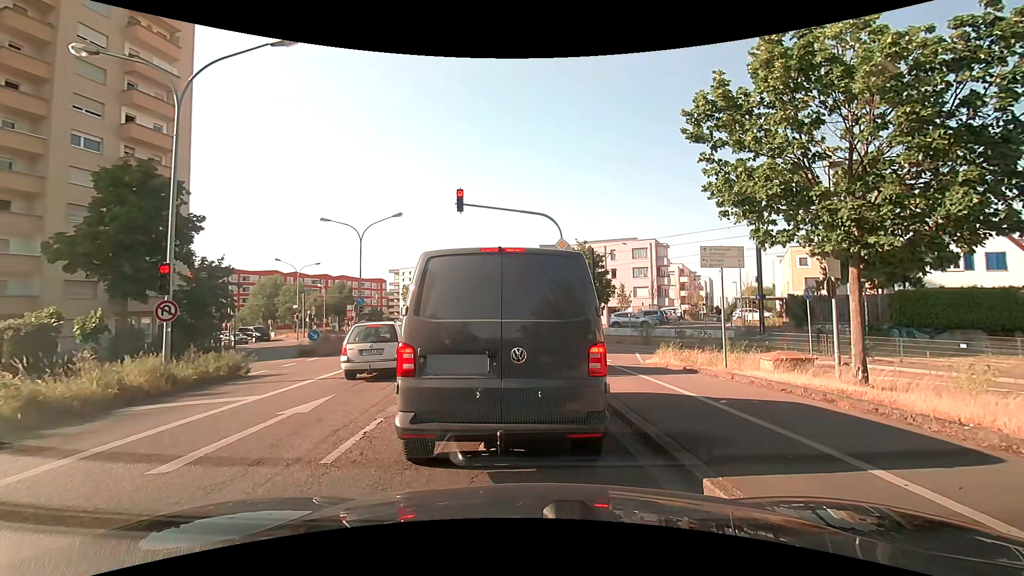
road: secondary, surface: asphalt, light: Day
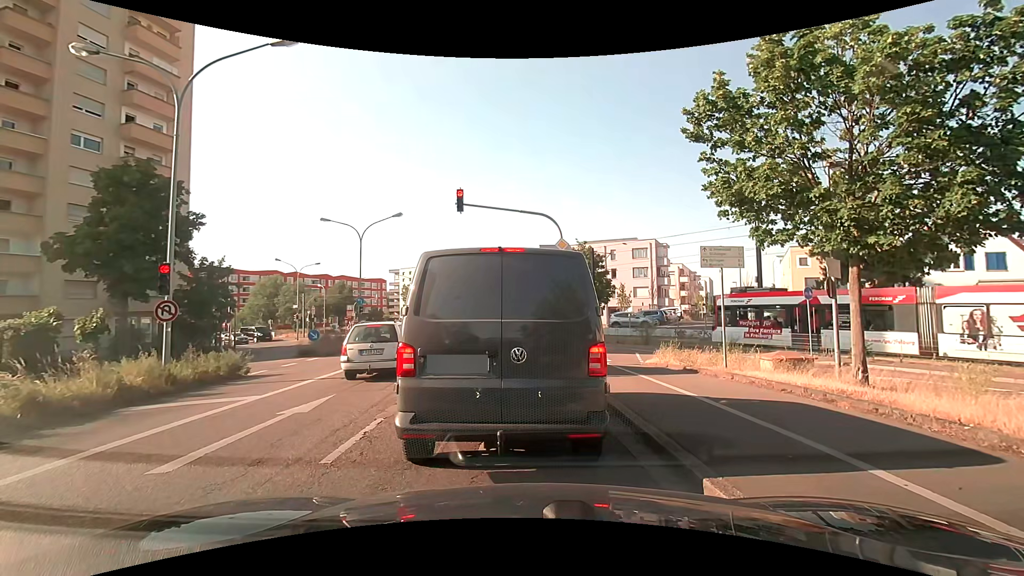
(0.0, 0.0) m; 0°
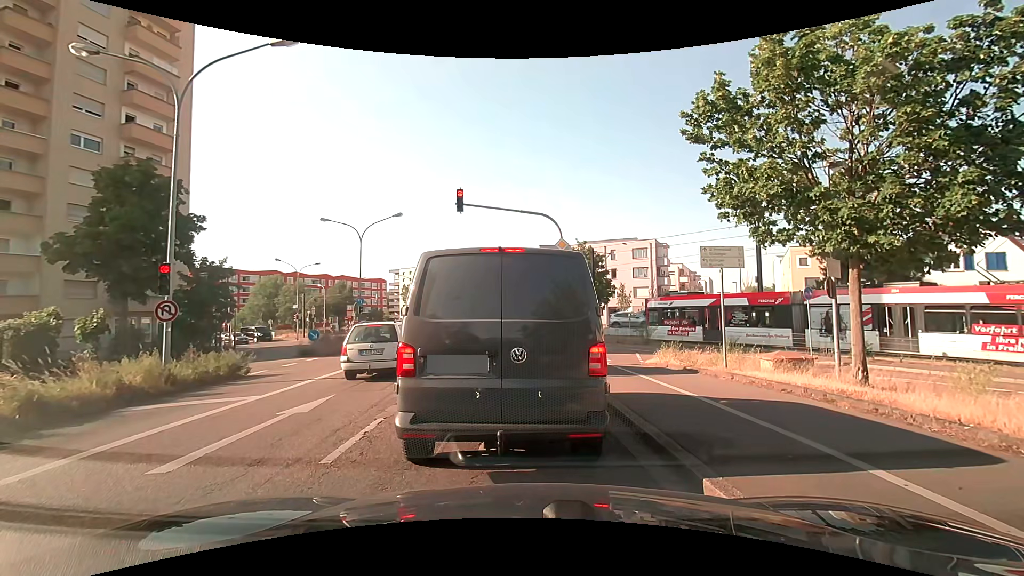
(0.0, 0.0) m; 0°
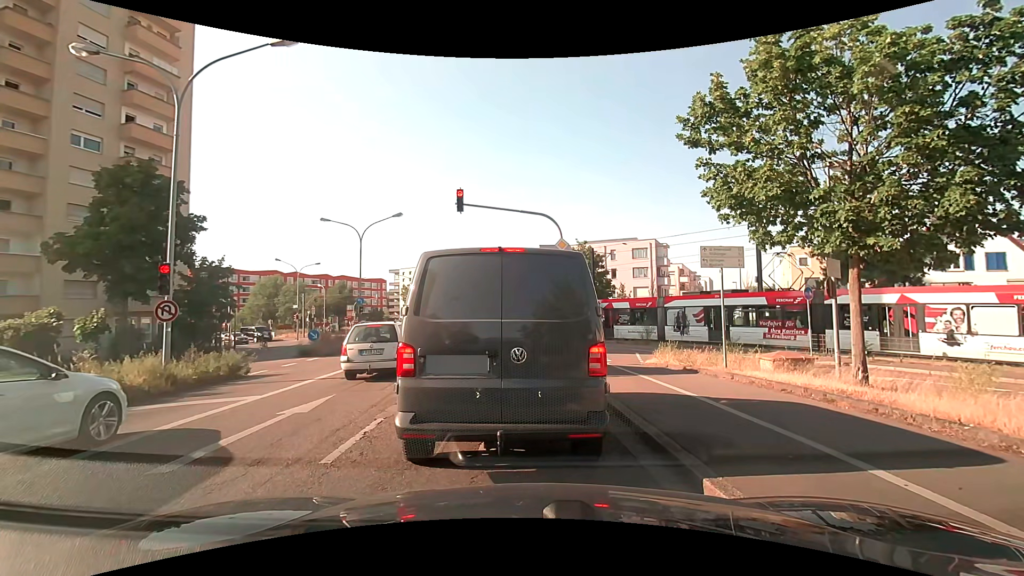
(0.0, 0.0) m; 0°
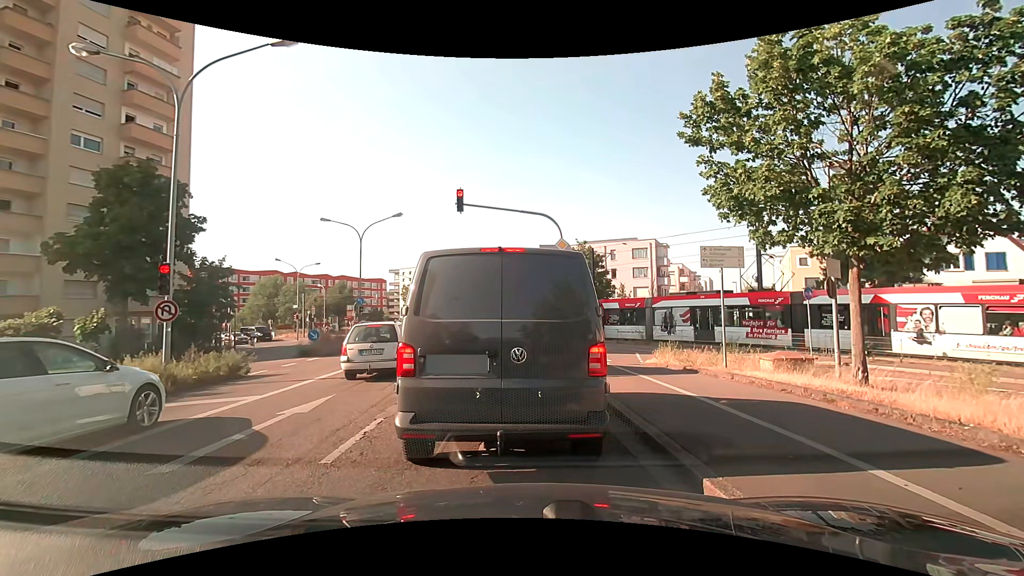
(0.0, 0.0) m; 0°
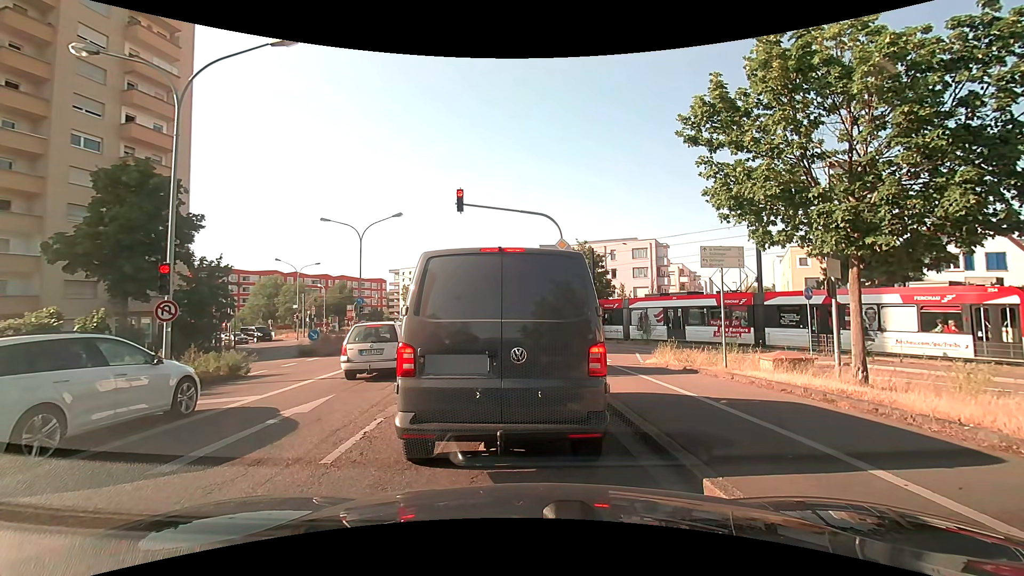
(0.0, 0.0) m; 0°
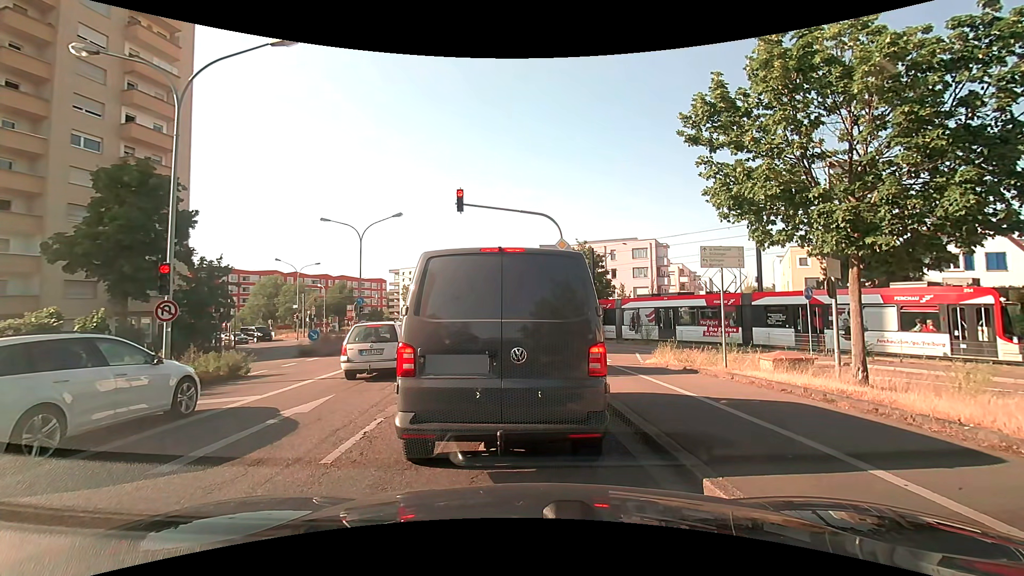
(0.0, 0.0) m; 0°
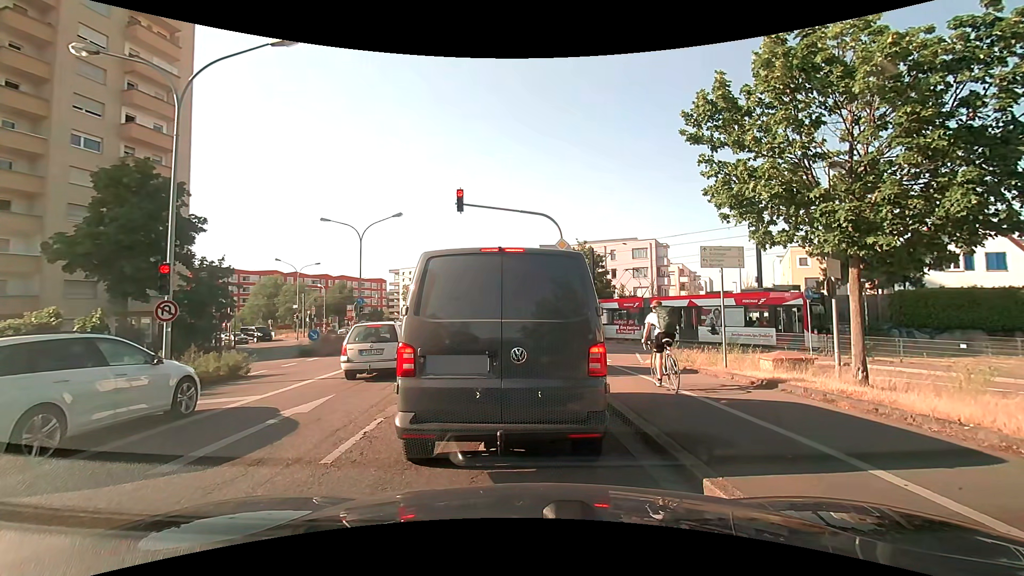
(0.0, 0.0) m; 0°
(0, +10) (-1, +20) (-2, +30) (-3, +40) (-5, +50) (-6, +60) (-8, +69) (-10, +79) (-12, +89) (-14, +99) m
